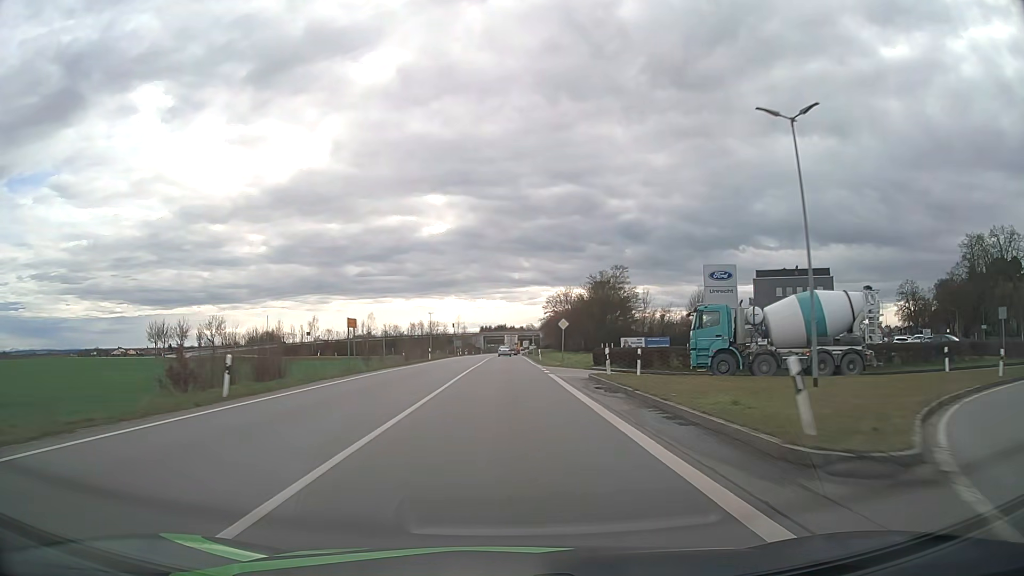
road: primary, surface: asphalt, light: Day
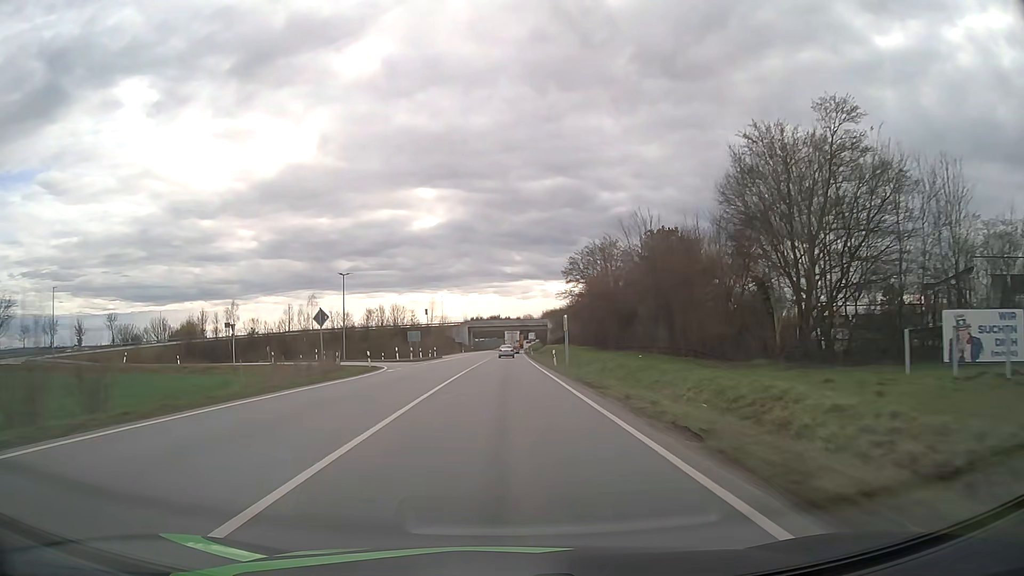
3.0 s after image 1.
(+0.1, +69.4) m; 0°
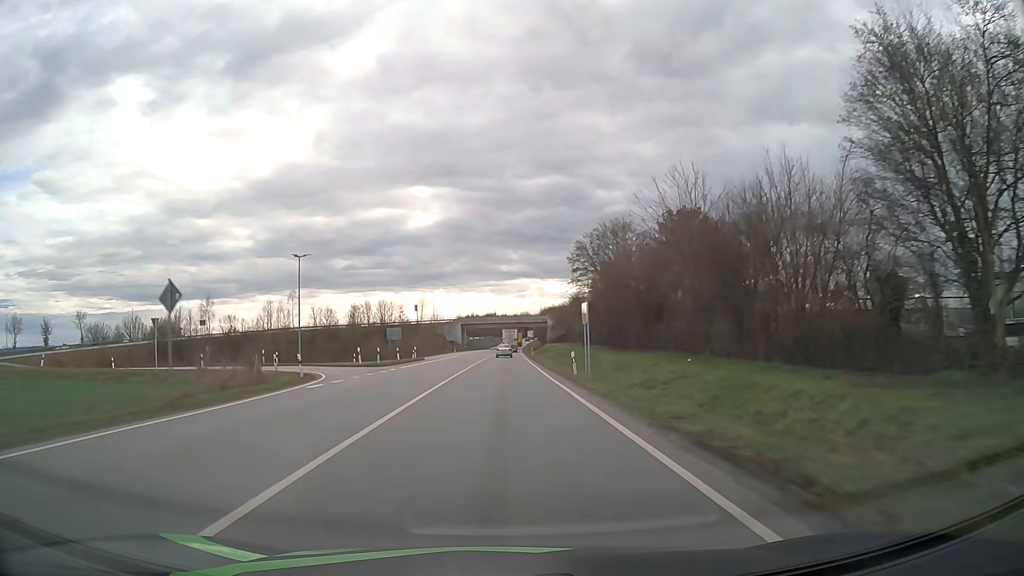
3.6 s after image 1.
(0.0, +13.4) m; 0°
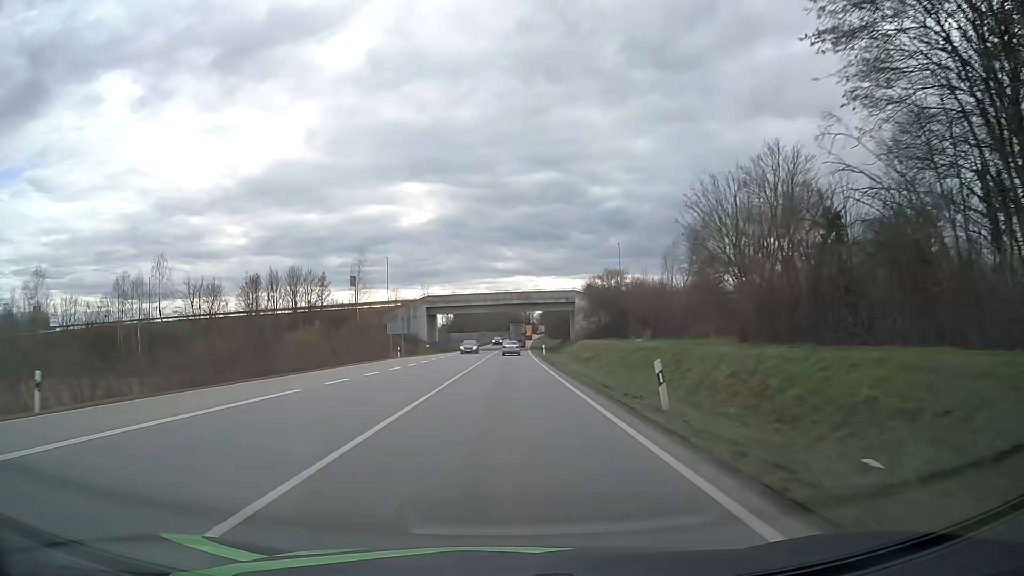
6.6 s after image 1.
(+0.1, +65.6) m; 0°
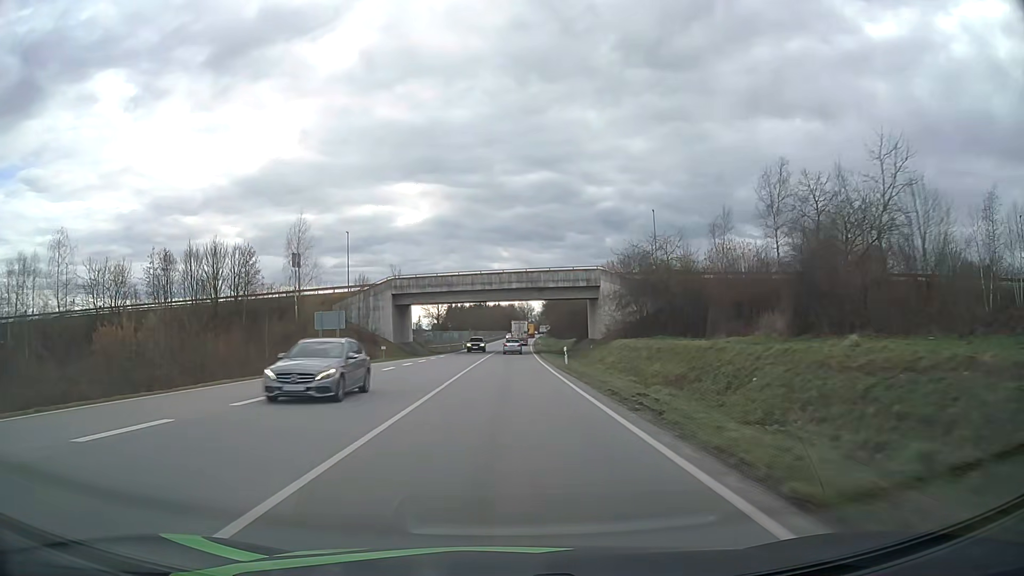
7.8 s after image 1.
(0.0, +26.0) m; 0°
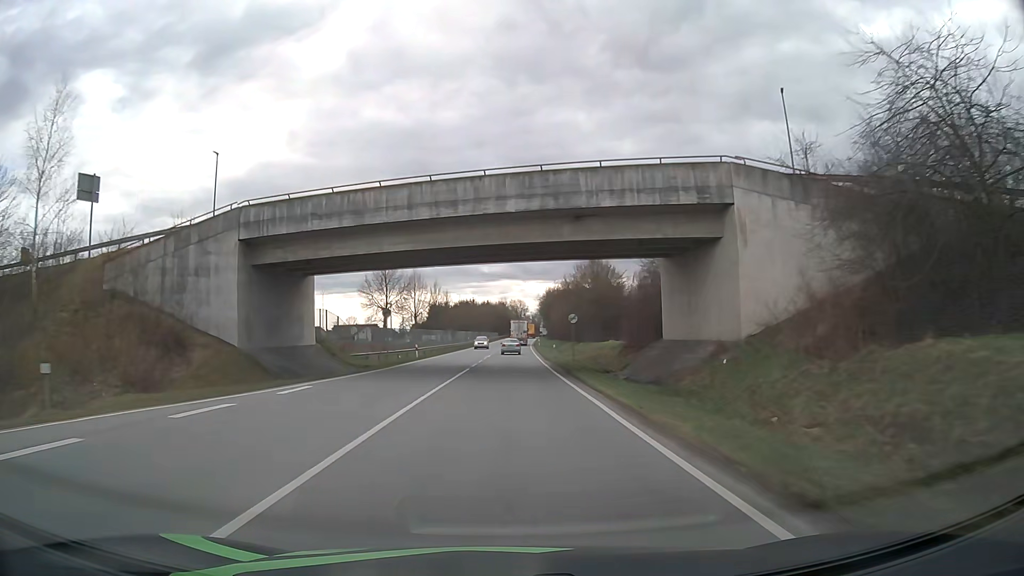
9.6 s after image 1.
(+0.2, +38.8) m; +1°
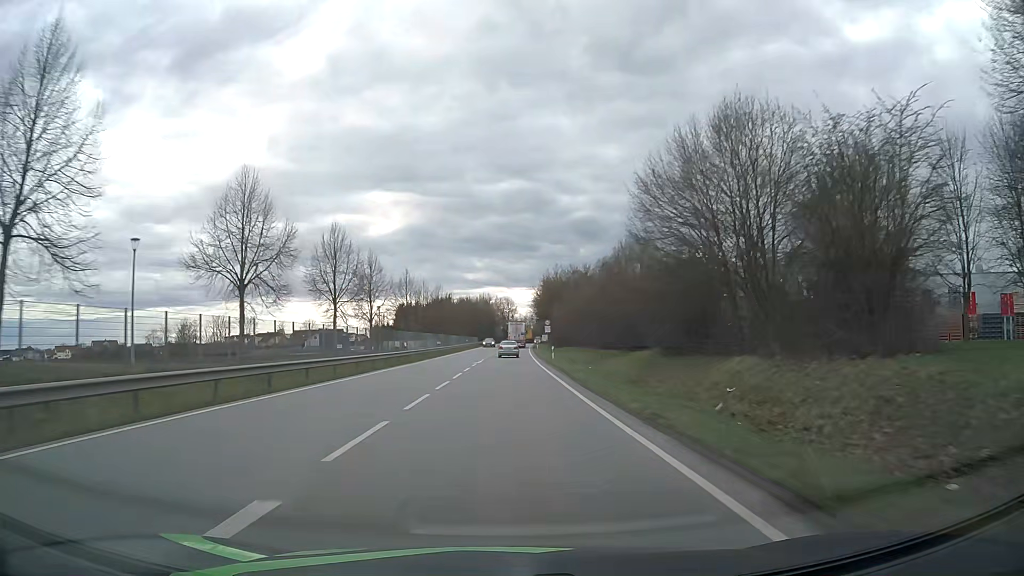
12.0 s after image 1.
(+0.6, +51.1) m; +1°
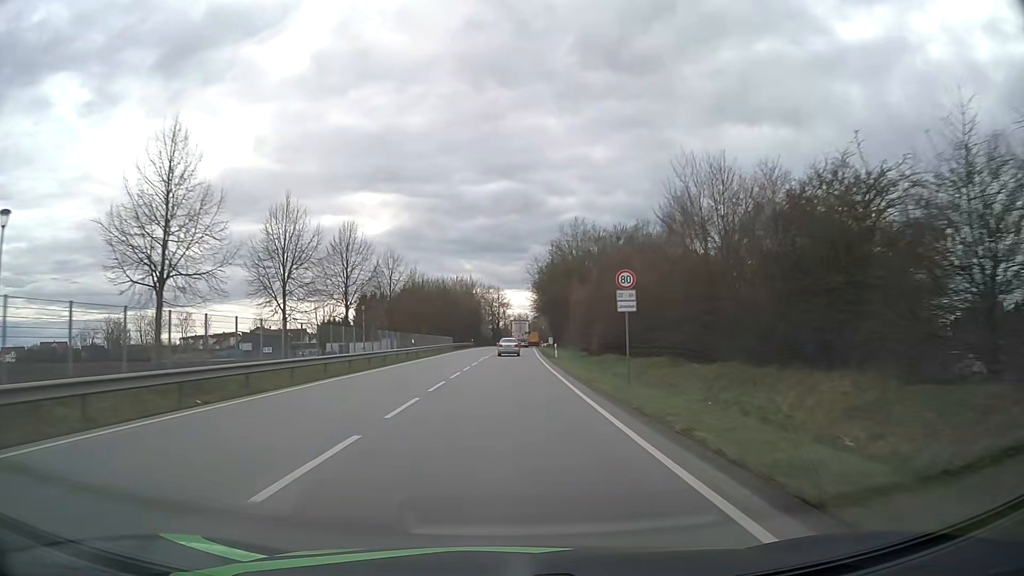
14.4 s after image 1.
(+0.4, +49.9) m; +1°
(0, +10) (0, +20) (0, +30) (0, +40) (+1, +50) (+1, +60) (+1, +70) (+2, +80) (+2, +90) (+2, +100) m
